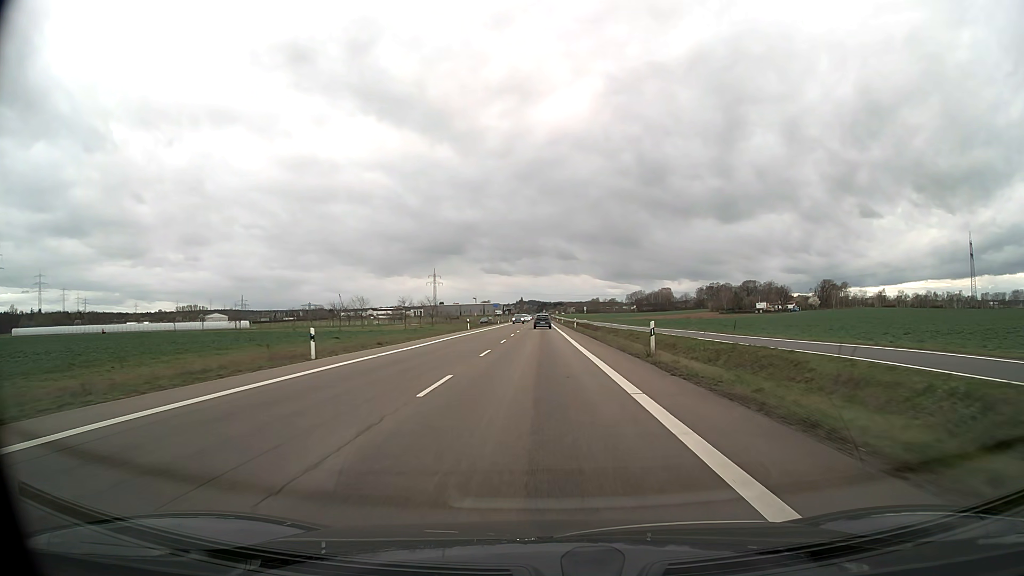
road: secondary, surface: asphalt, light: Day
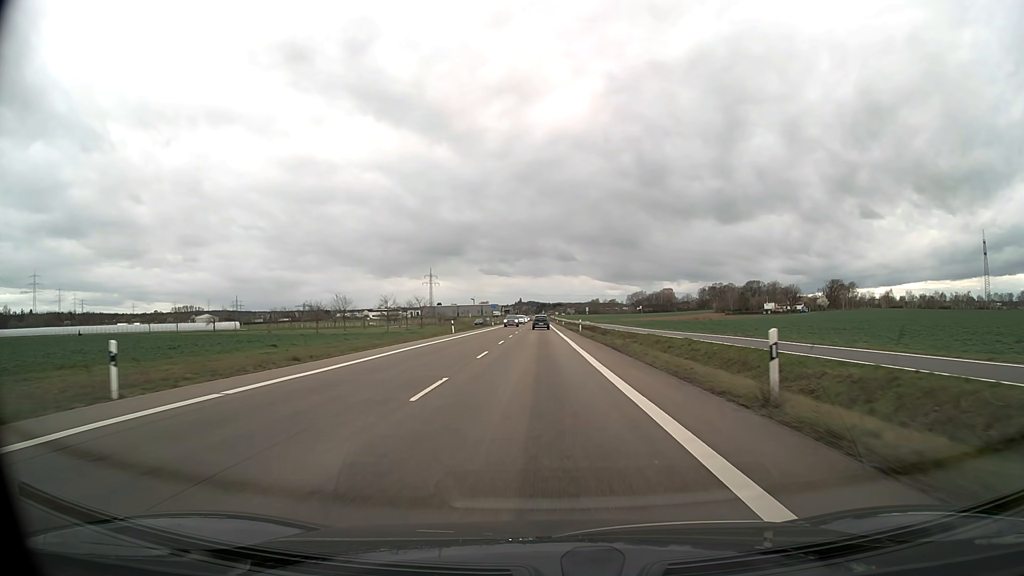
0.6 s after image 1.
(0.0, +11.7) m; 0°
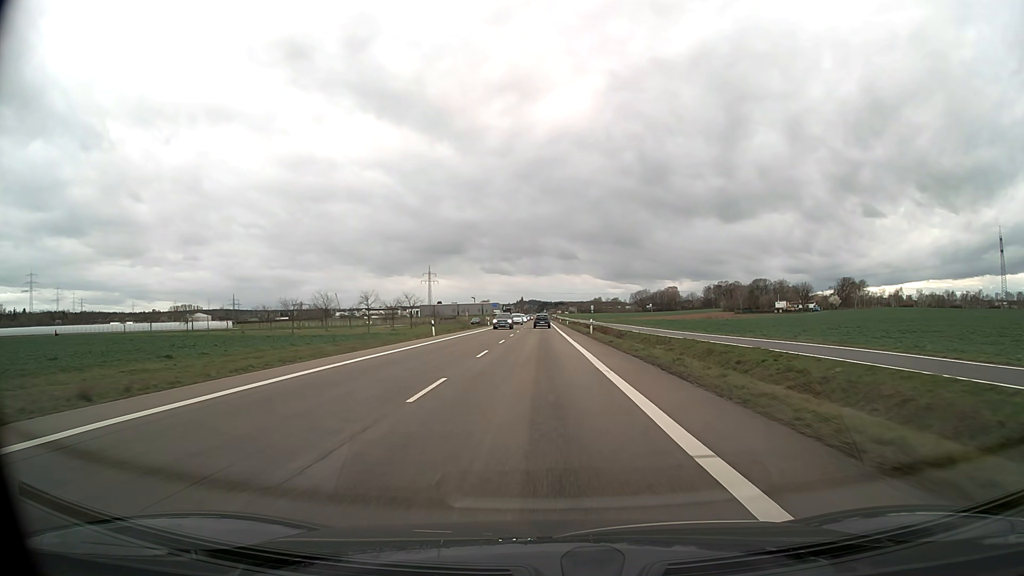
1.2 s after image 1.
(0.0, +11.7) m; 0°
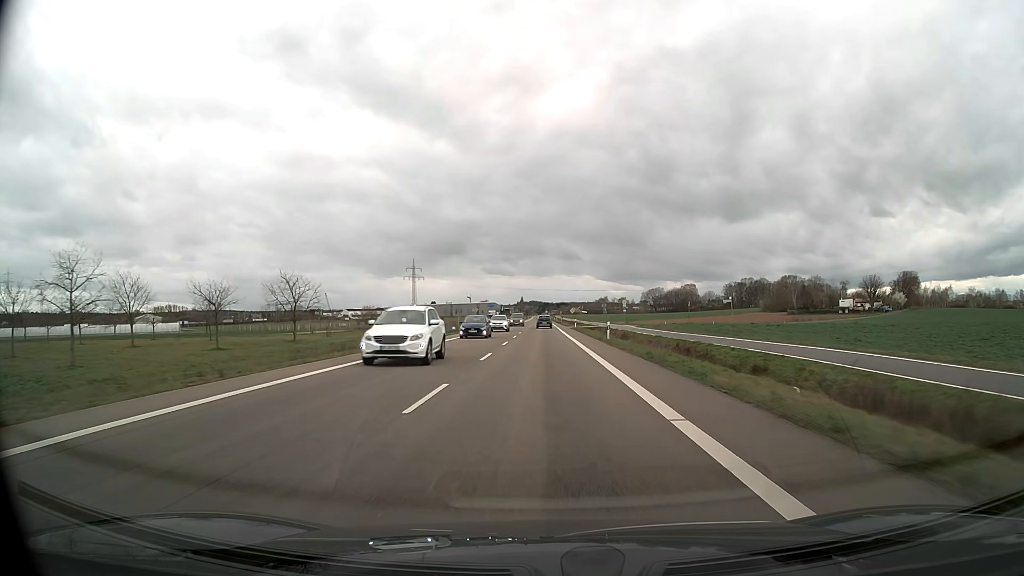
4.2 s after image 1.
(-0.3, +58.2) m; 0°
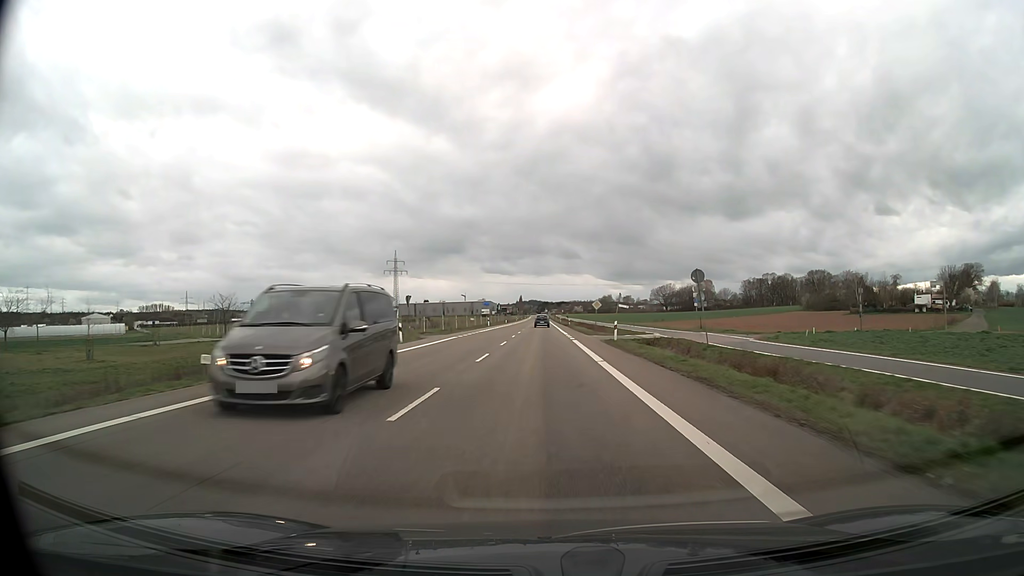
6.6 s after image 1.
(0.0, +46.3) m; 0°
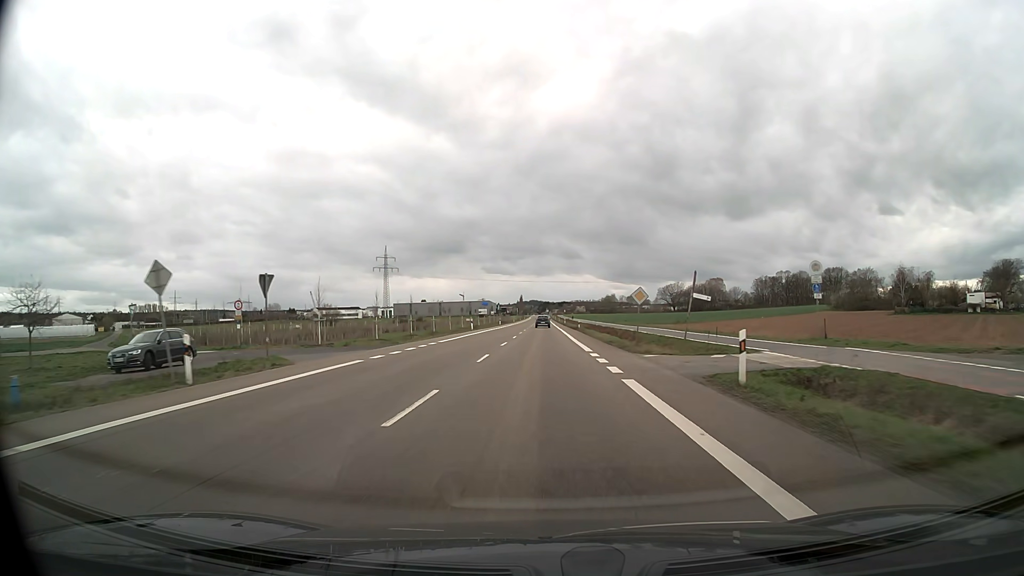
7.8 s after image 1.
(0.0, +23.2) m; 0°
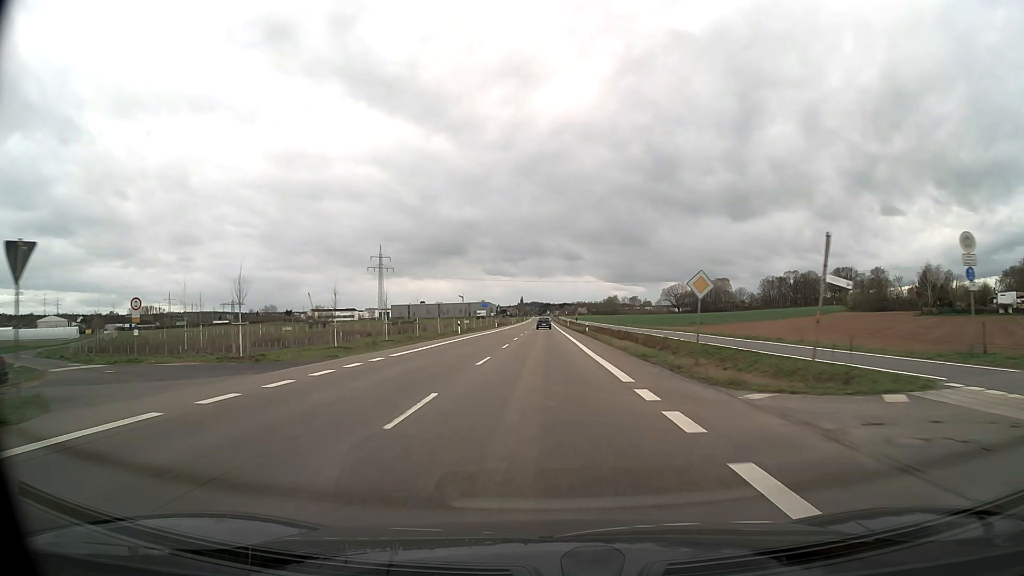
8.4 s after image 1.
(0.0, +11.6) m; 0°
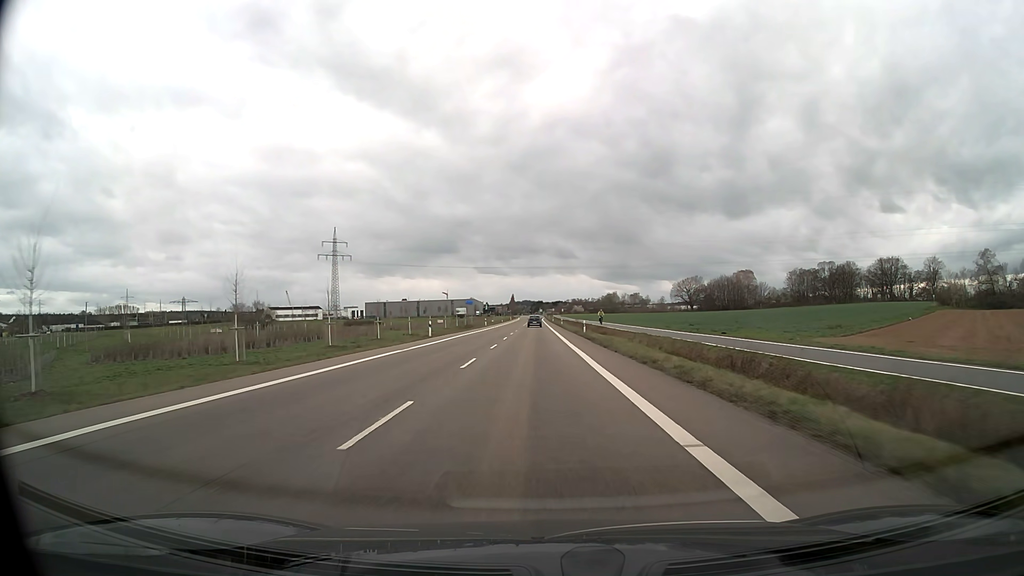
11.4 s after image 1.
(+0.4, +58.1) m; +1°
(0, +10) (0, +20) (0, +30) (0, +40) (0, +50) (0, +60) (-1, +70) (-1, +80) (-1, +90) (-1, +100) m
